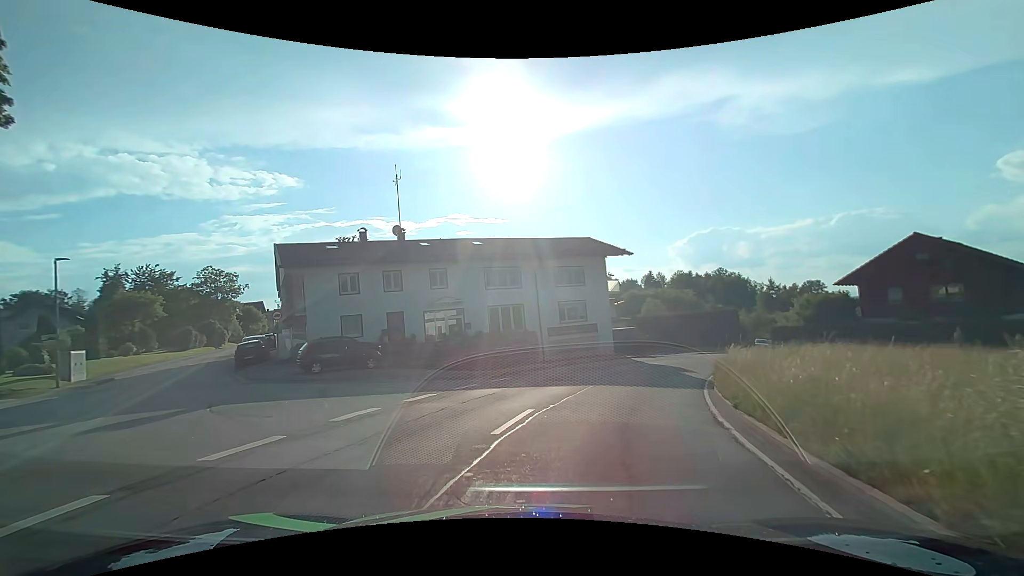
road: tertiary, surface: asphalt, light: Day
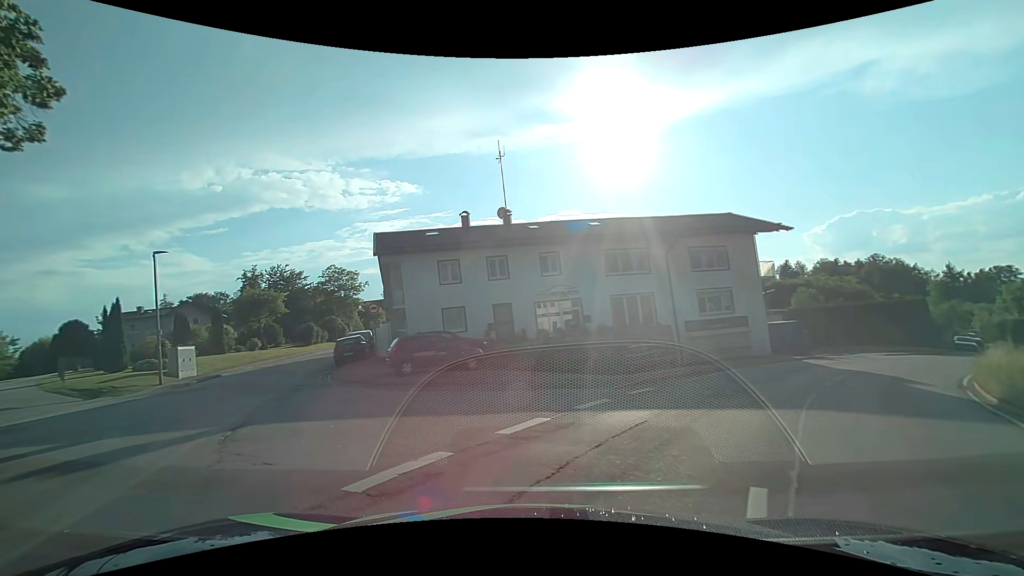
(-0.4, +5.1) m; -14°
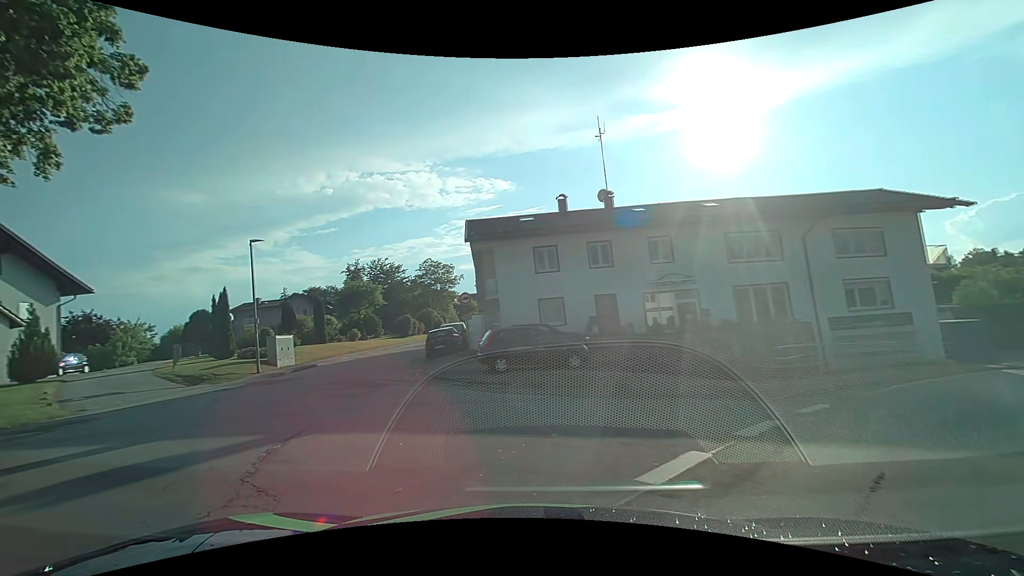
(-0.2, +2.8) m; -10°
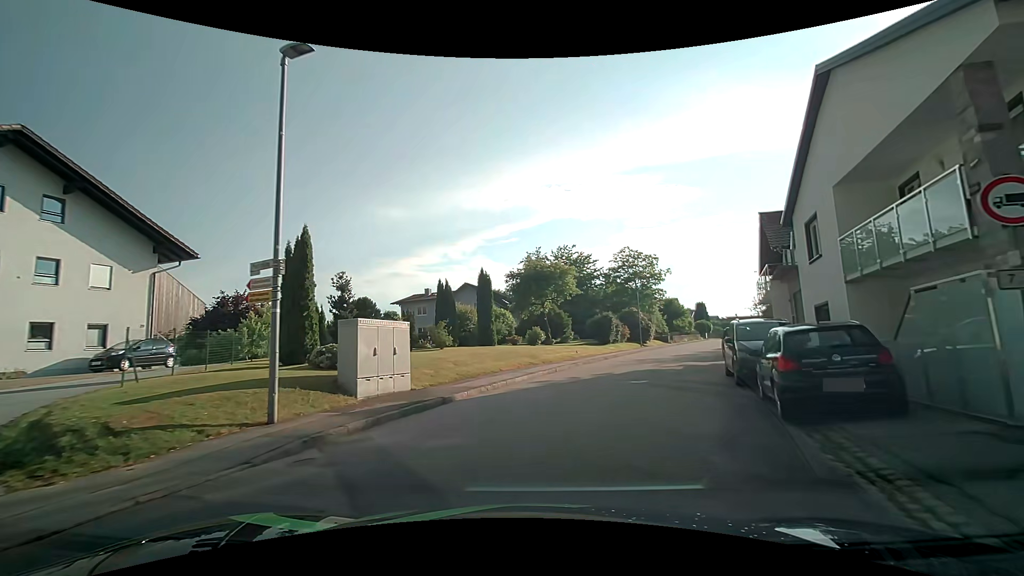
(-5.6, +17.4) m; -19°
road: residential
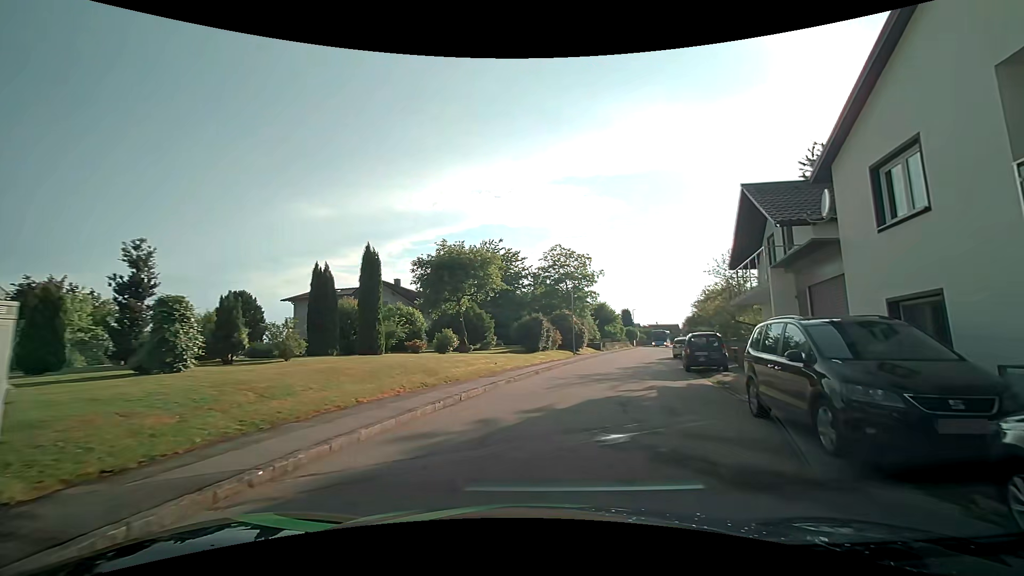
(+0.5, +7.4) m; +9°
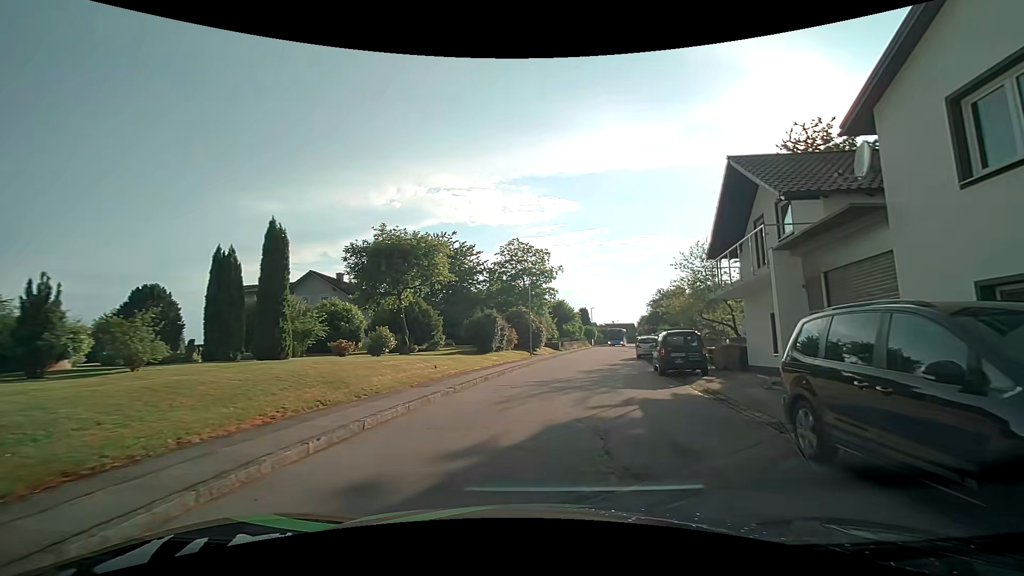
(+0.2, +3.4) m; +5°
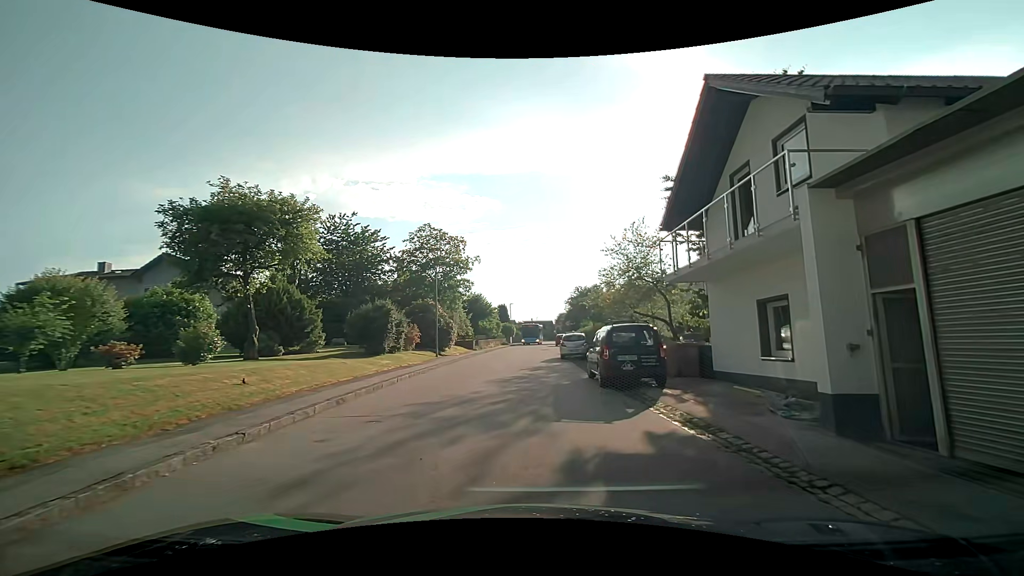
(+0.4, +5.6) m; +9°
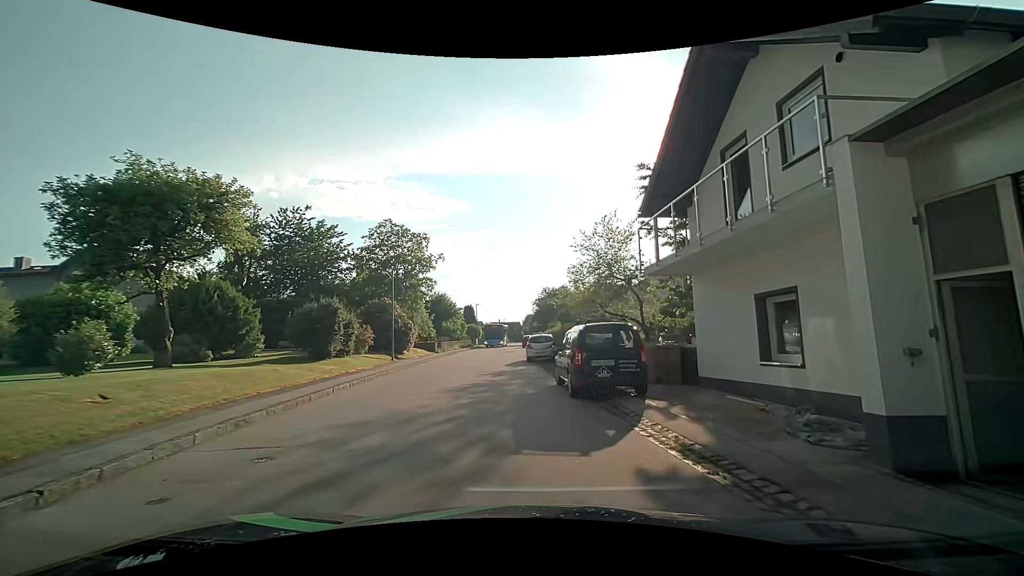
(0.0, +2.0) m; +2°
